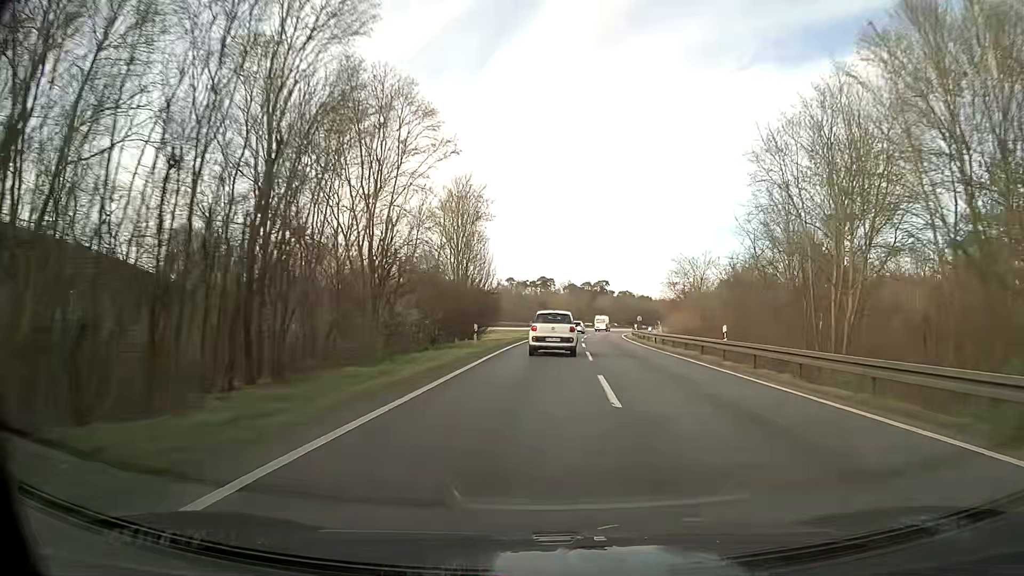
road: motorway_link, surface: asphalt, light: Day
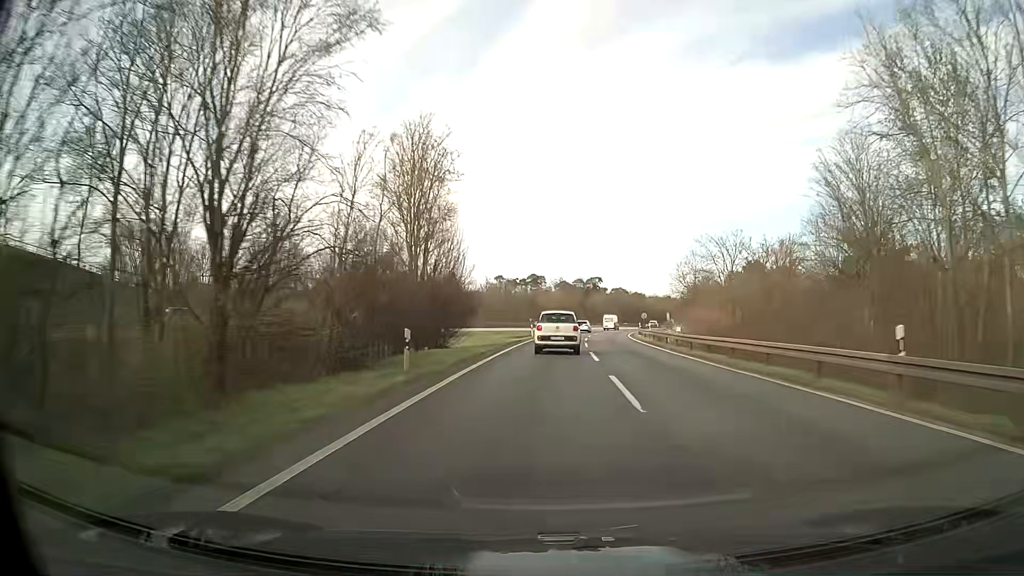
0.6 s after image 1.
(+0.1, +12.8) m; +1°
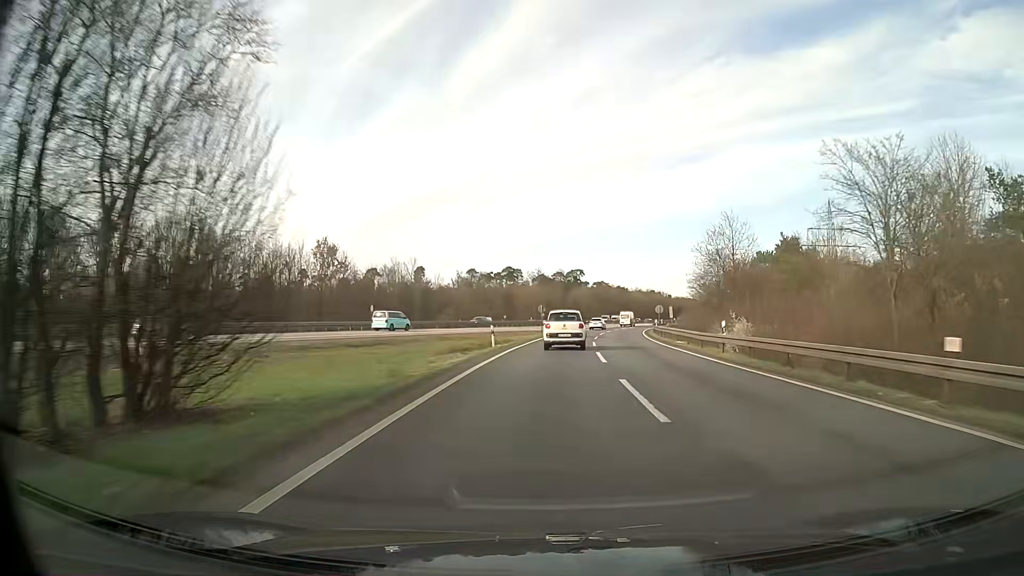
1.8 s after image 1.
(+0.3, +25.8) m; +2°
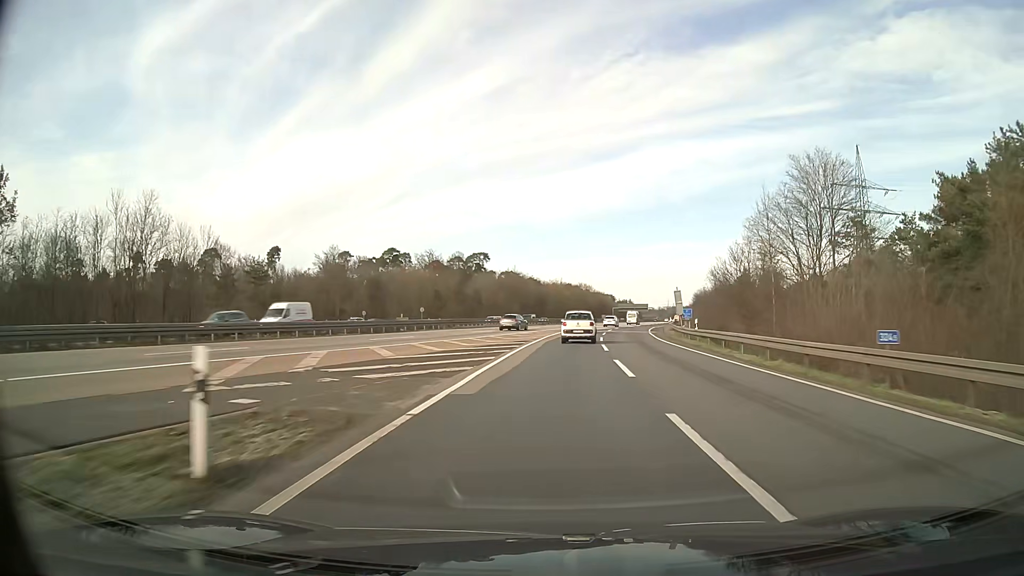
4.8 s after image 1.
(+4.4, +65.3) m; +8°
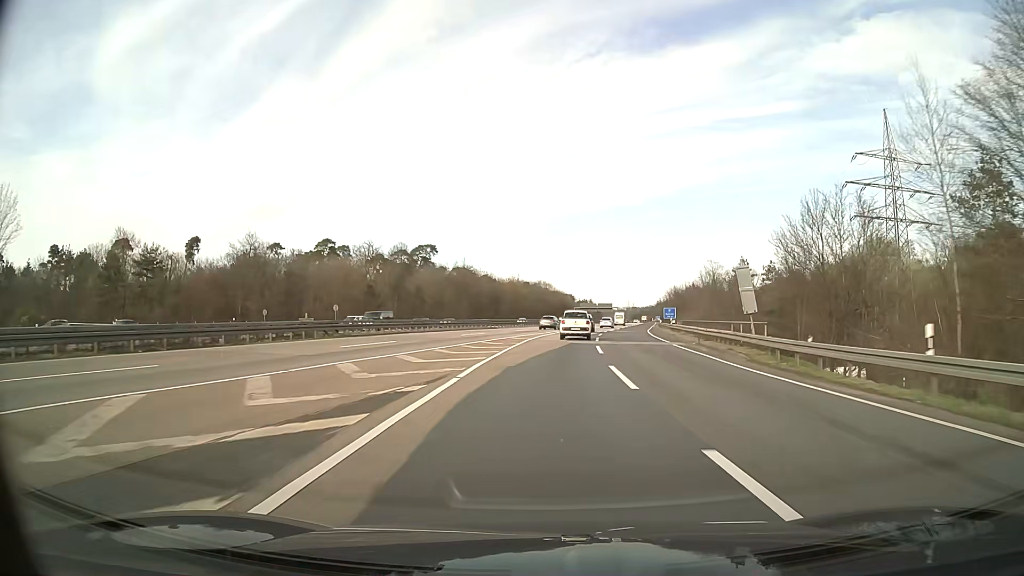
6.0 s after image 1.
(+0.9, +26.6) m; +4°
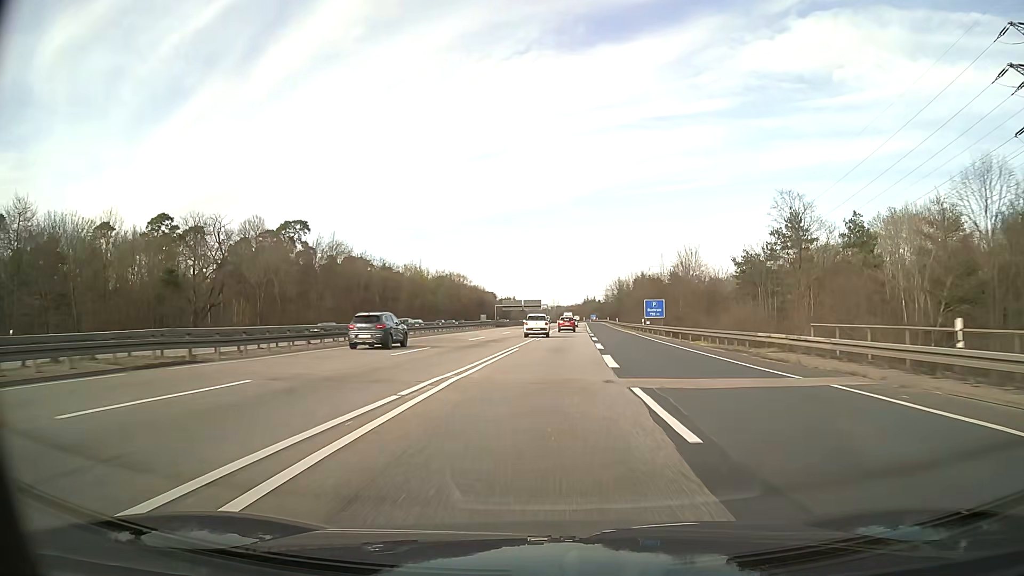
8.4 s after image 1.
(+3.1, +53.9) m; +7°
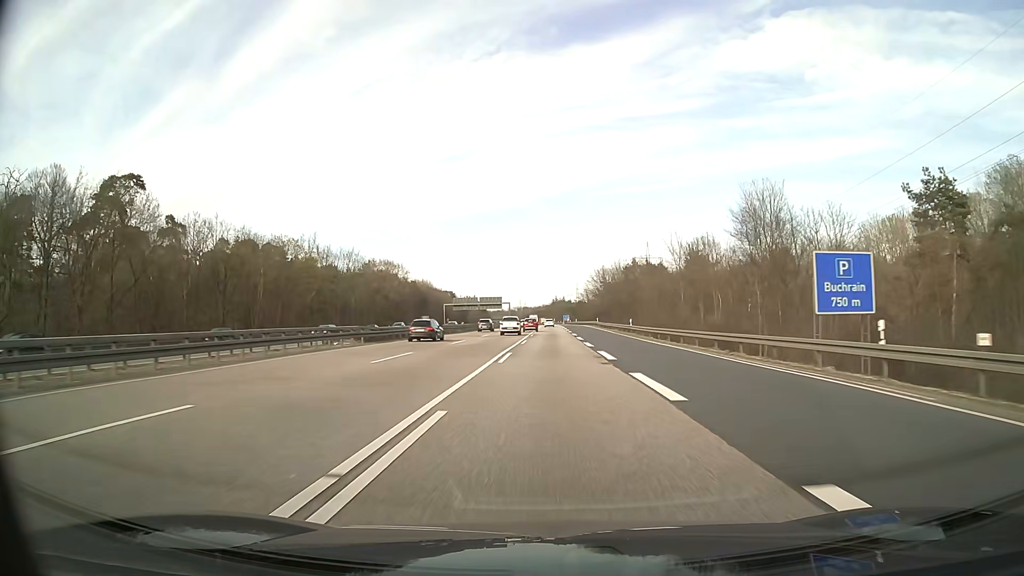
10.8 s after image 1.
(+1.9, +56.4) m; +3°
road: motorway
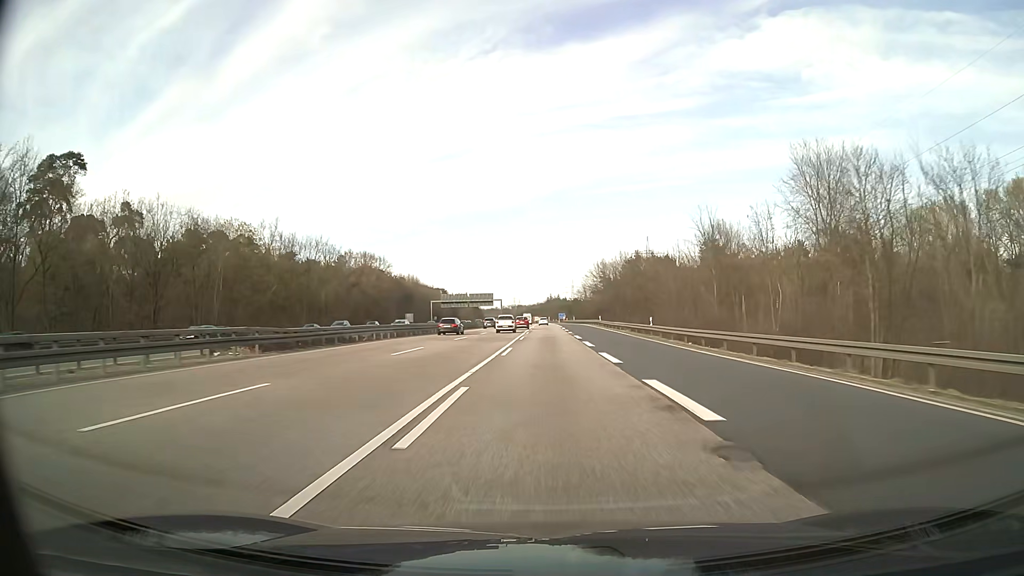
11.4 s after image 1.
(+0.1, +14.6) m; +1°
(0, +10) (0, +20) (0, +30) (0, +40) (0, +50) (0, +60) (0, +70) (0, +80) (0, +90) (0, +100) m
